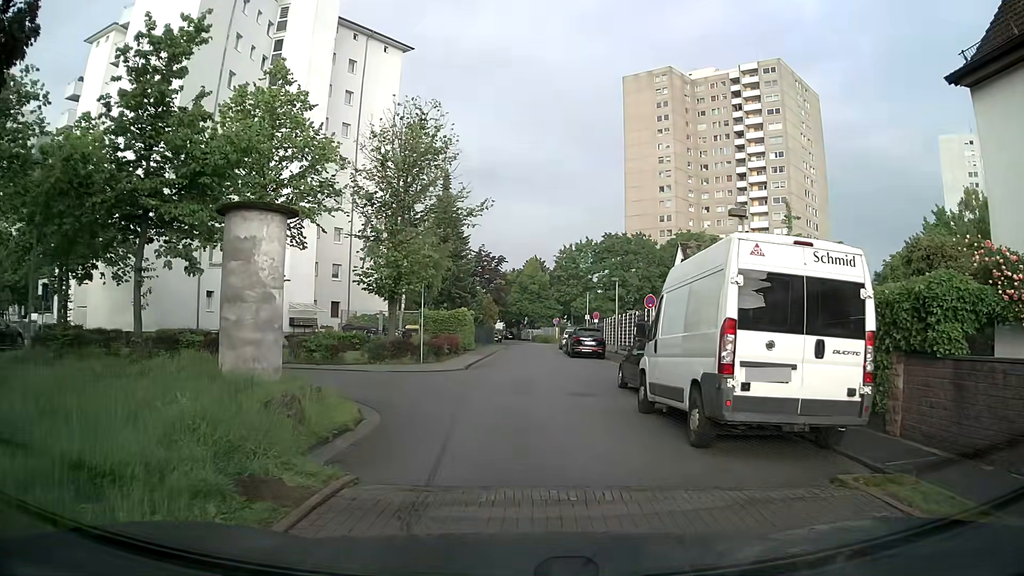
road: residential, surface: asphalt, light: Day
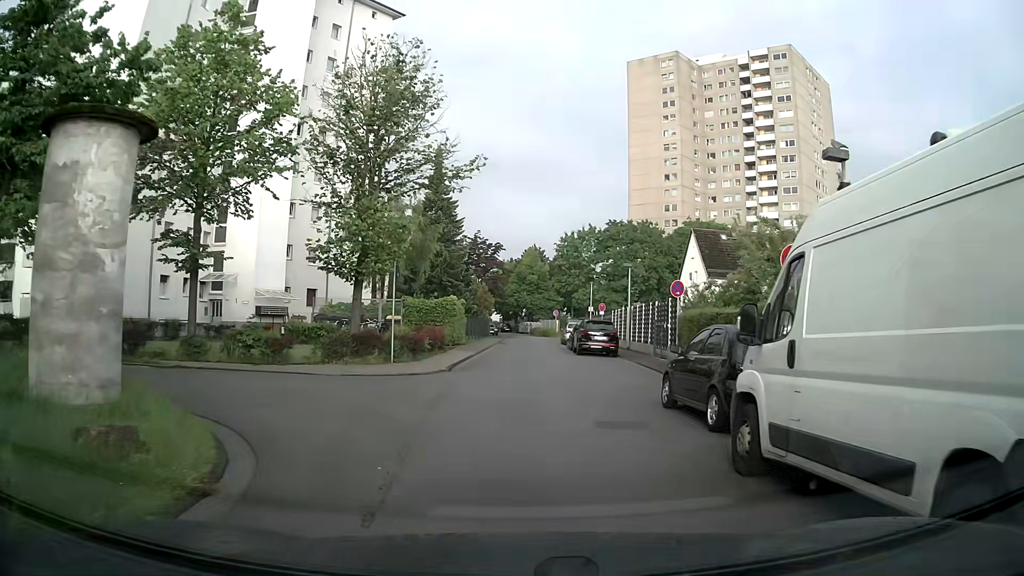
(+0.1, +5.6) m; +1°
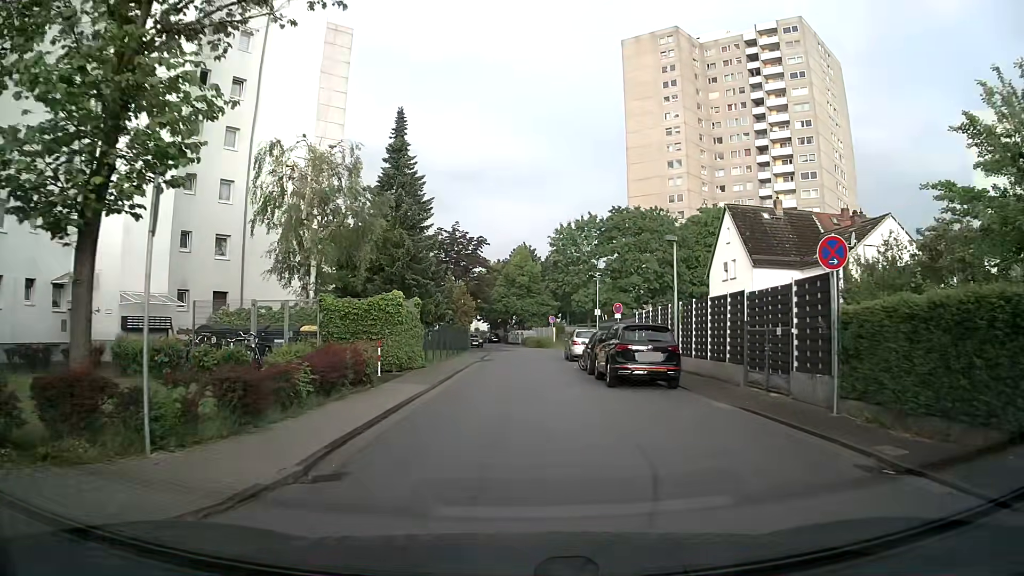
(+0.2, +13.5) m; 0°
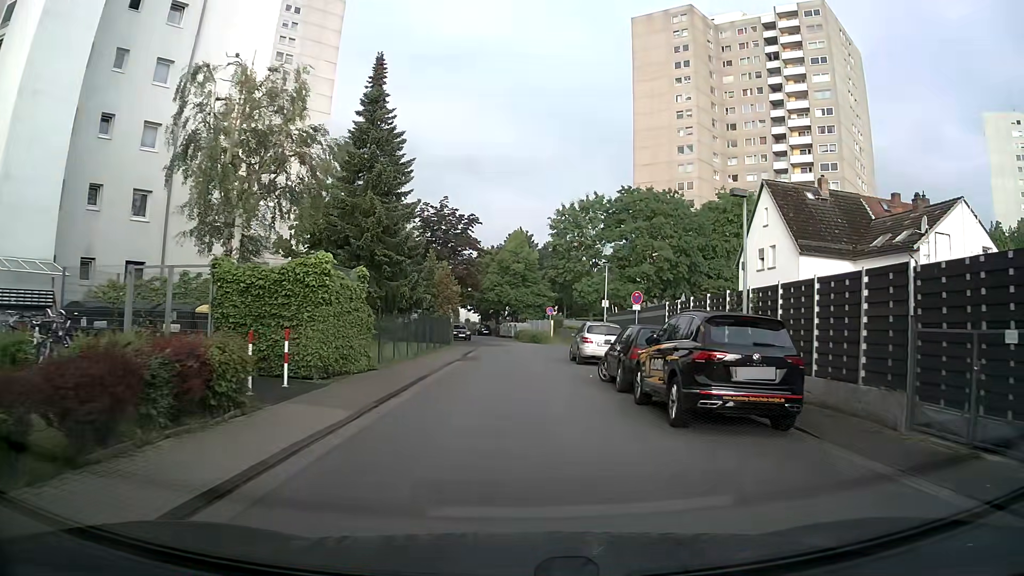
(+0.1, +7.9) m; +2°
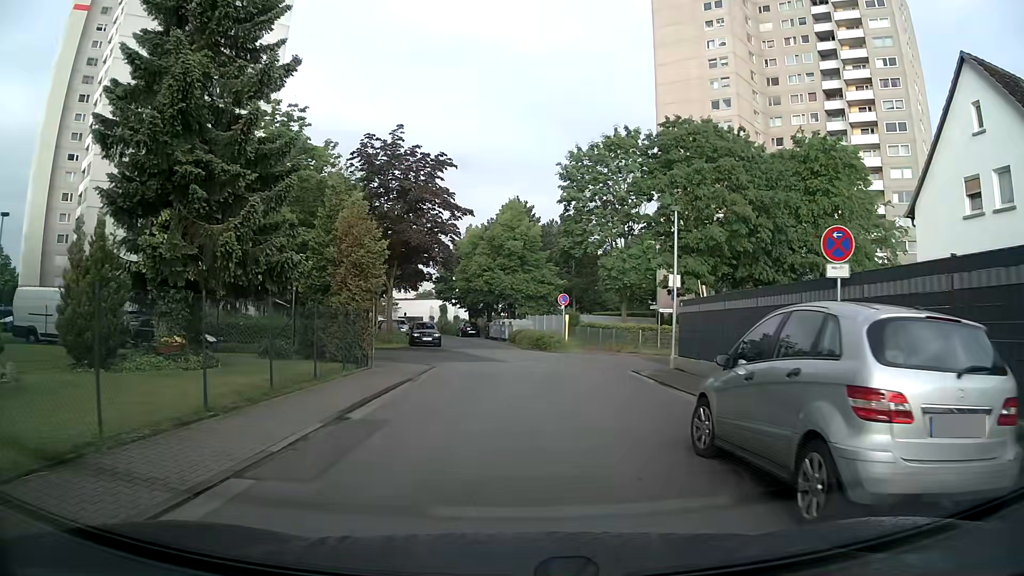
(+0.1, +20.5) m; 0°
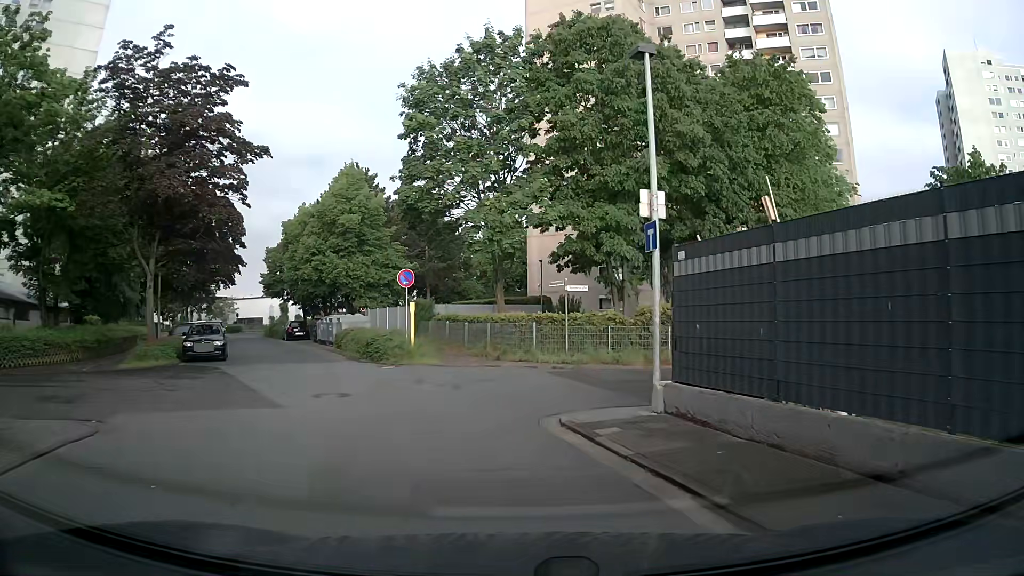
(+0.9, +13.4) m; +13°
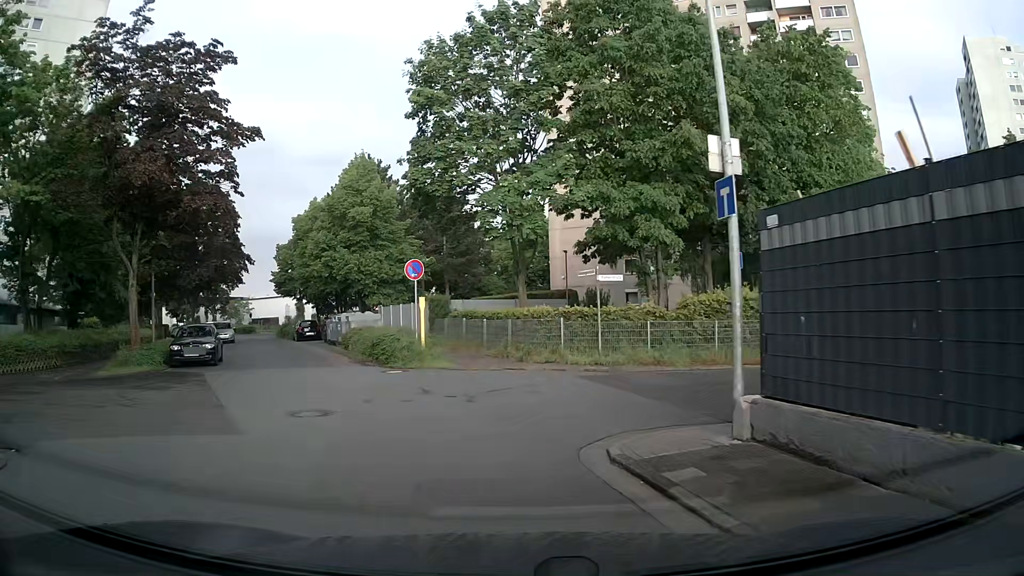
(0.0, +2.6) m; -2°
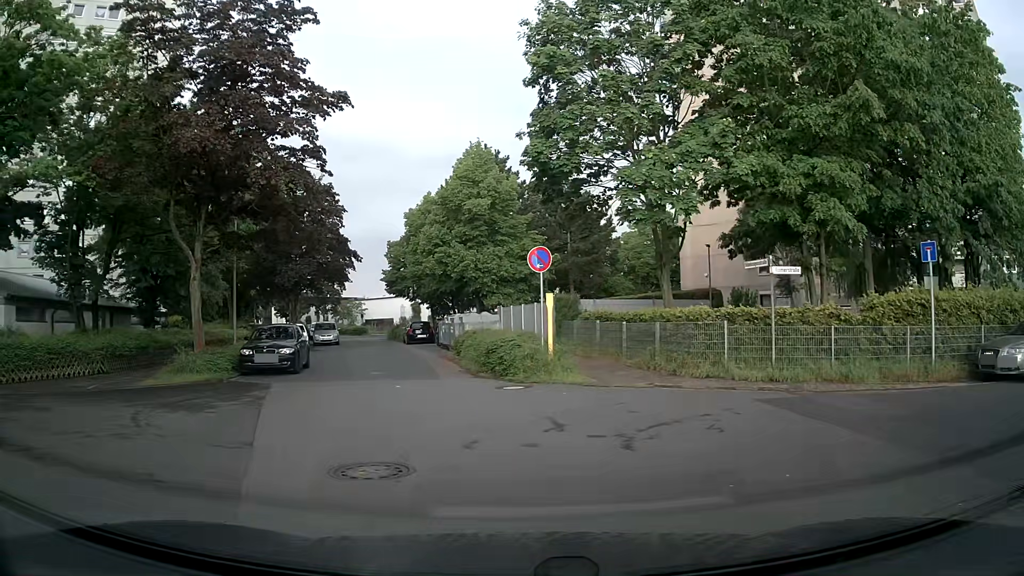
(-0.4, +3.6) m; -10°
